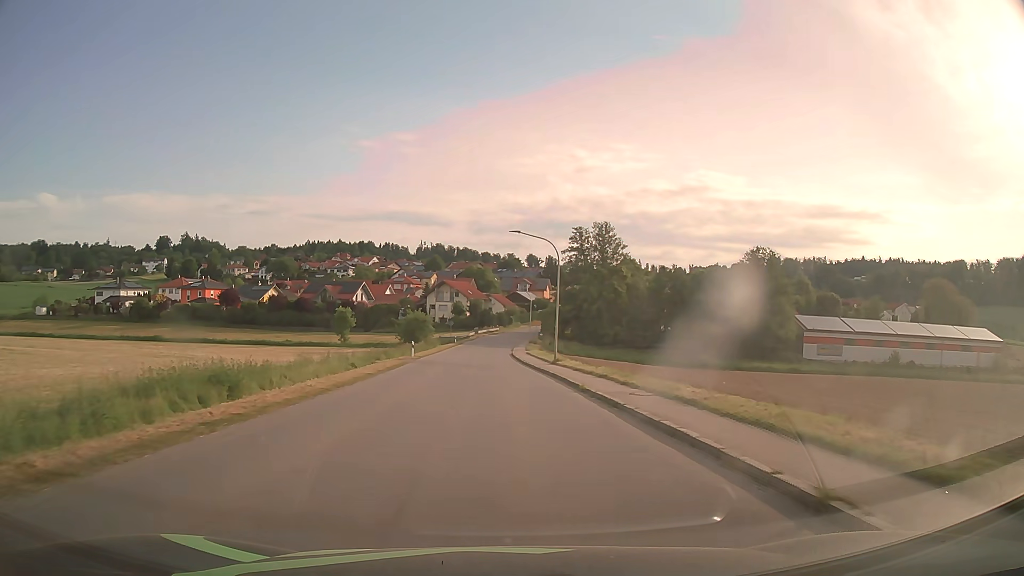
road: tertiary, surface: asphalt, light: Day
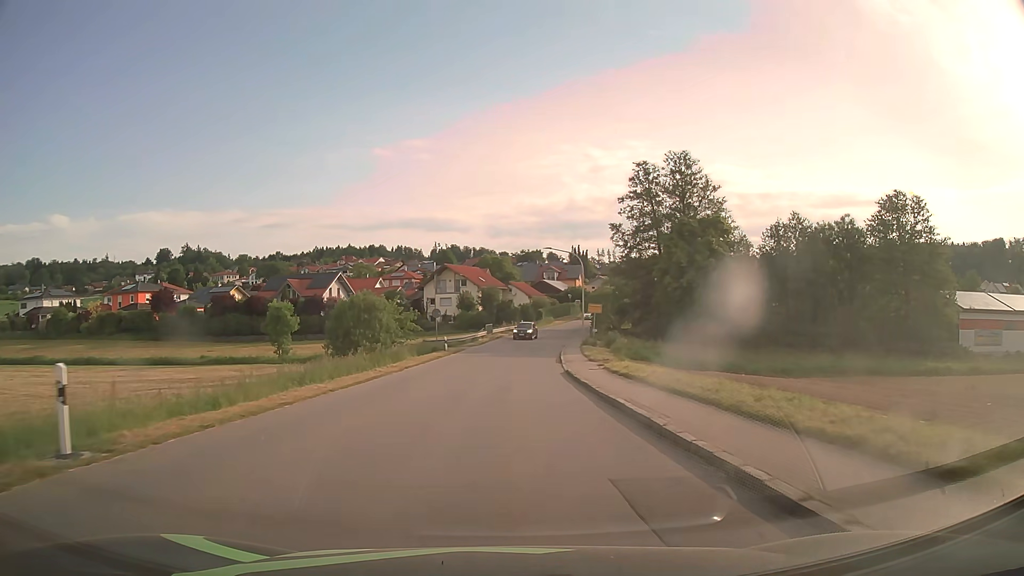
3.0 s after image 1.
(-0.9, +39.6) m; -2°
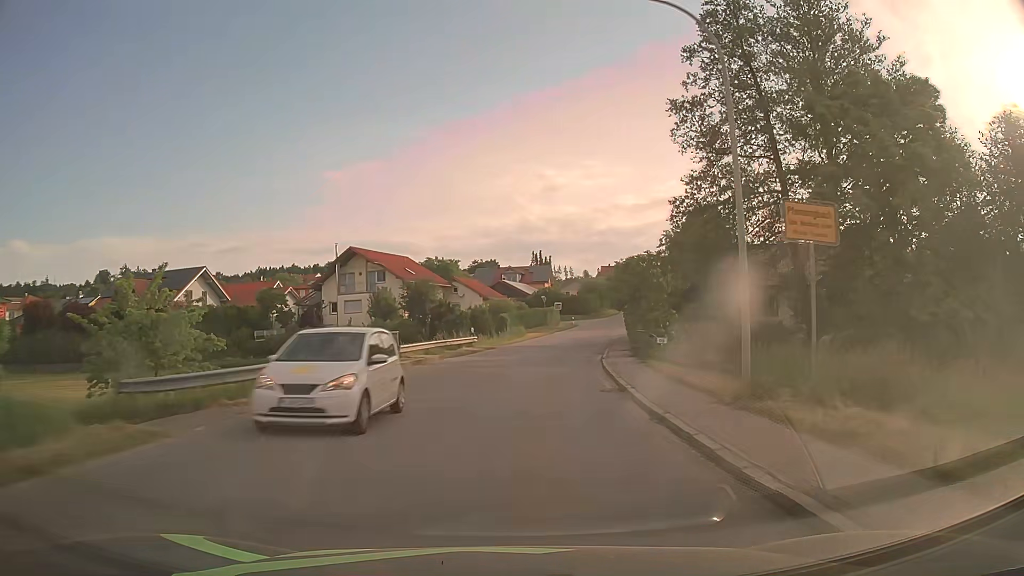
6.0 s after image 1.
(+0.9, +39.4) m; +4°
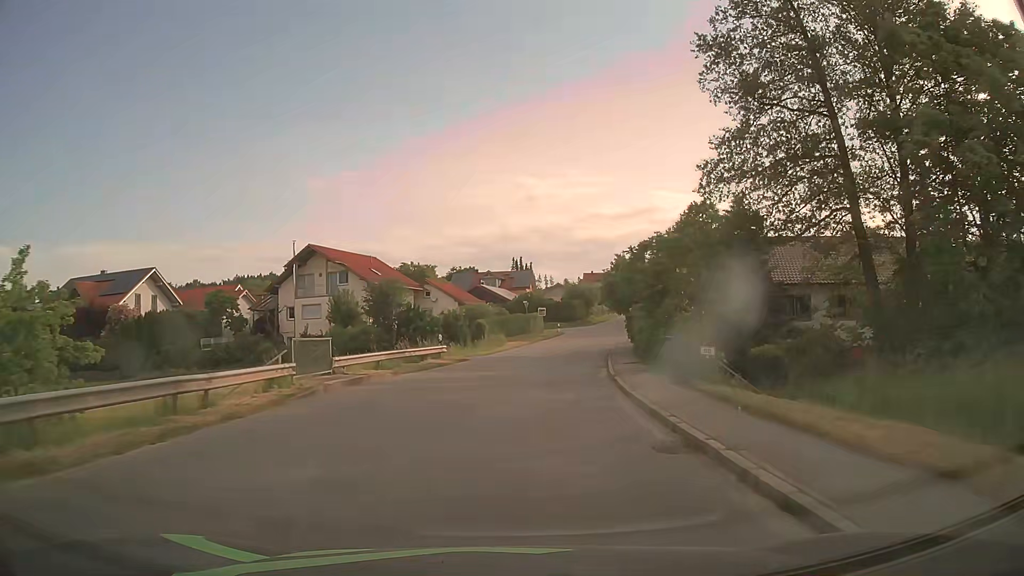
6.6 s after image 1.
(+0.1, +7.8) m; +2°
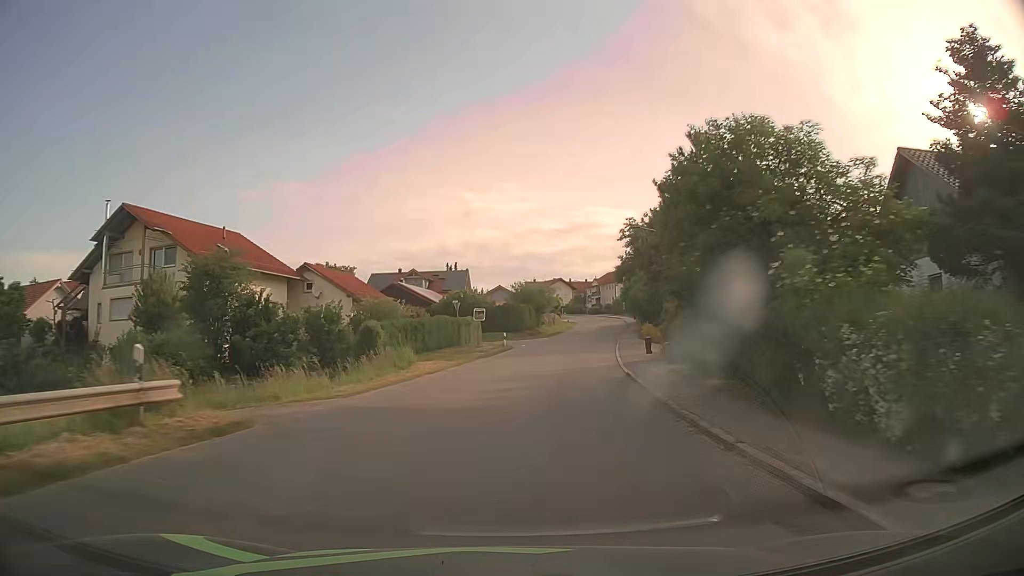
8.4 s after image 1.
(+1.0, +23.3) m; +5°
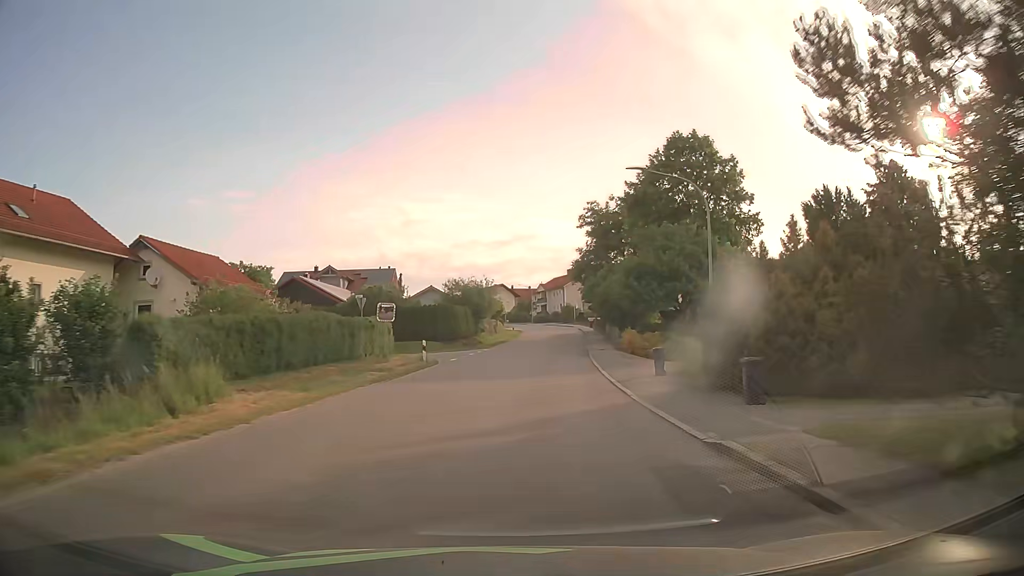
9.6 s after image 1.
(+0.7, +15.5) m; +5°
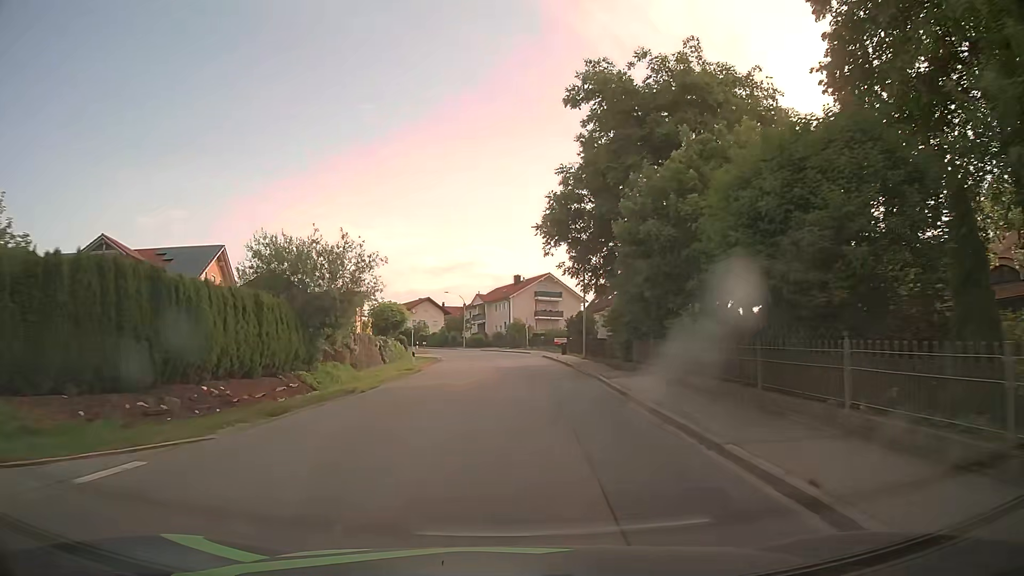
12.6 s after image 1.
(+2.2, +38.2) m; +5°
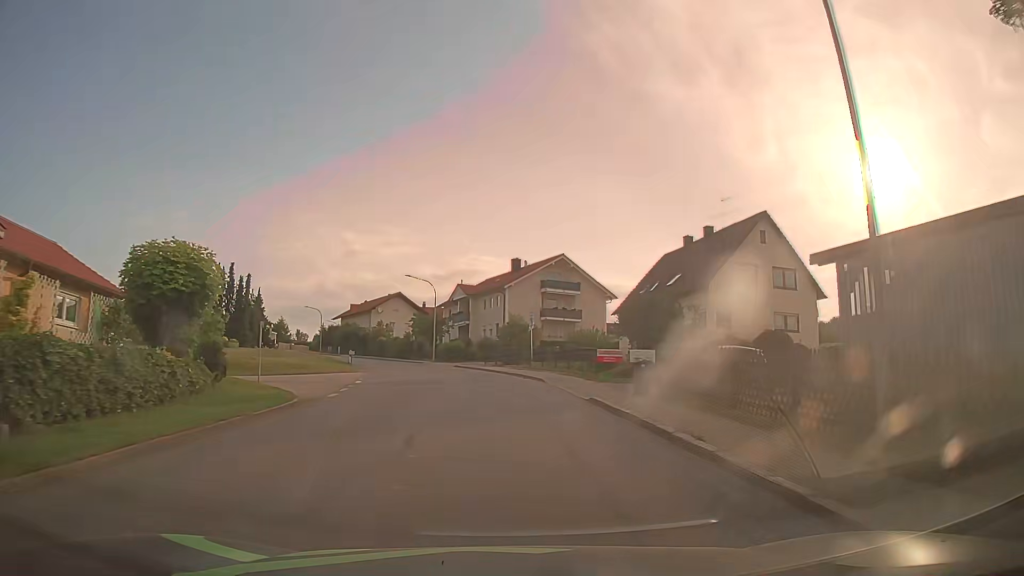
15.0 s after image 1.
(+0.4, +30.5) m; 0°
(0, +10) (-1, +20) (-2, +30) (-4, +40) (-7, +49) (-10, +59) (-15, +68) (-19, +77) (-24, +85) (-28, +94) m
